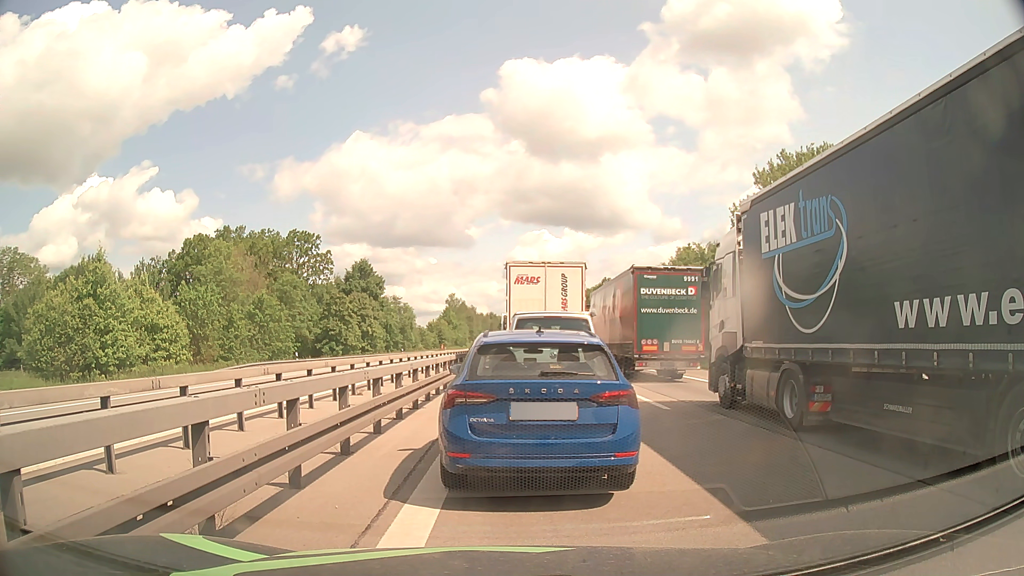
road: motorway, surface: asphalt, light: Day
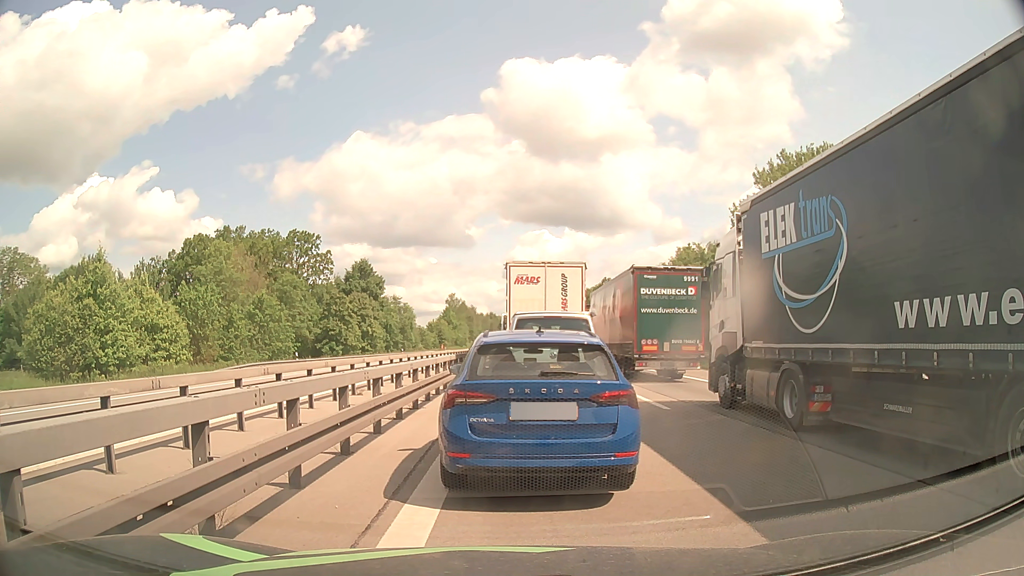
(0.0, 0.0) m; 0°
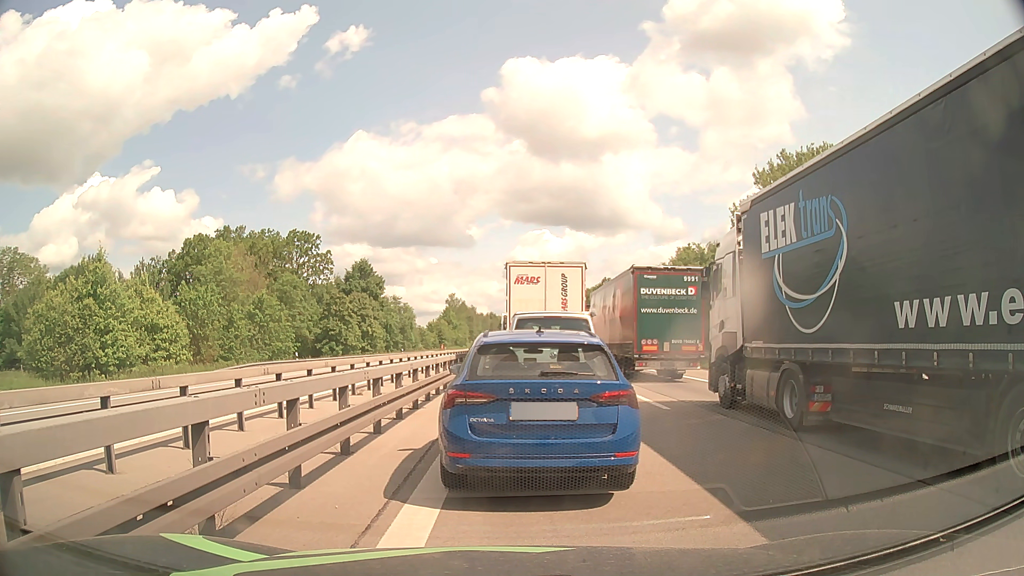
(0.0, 0.0) m; 0°
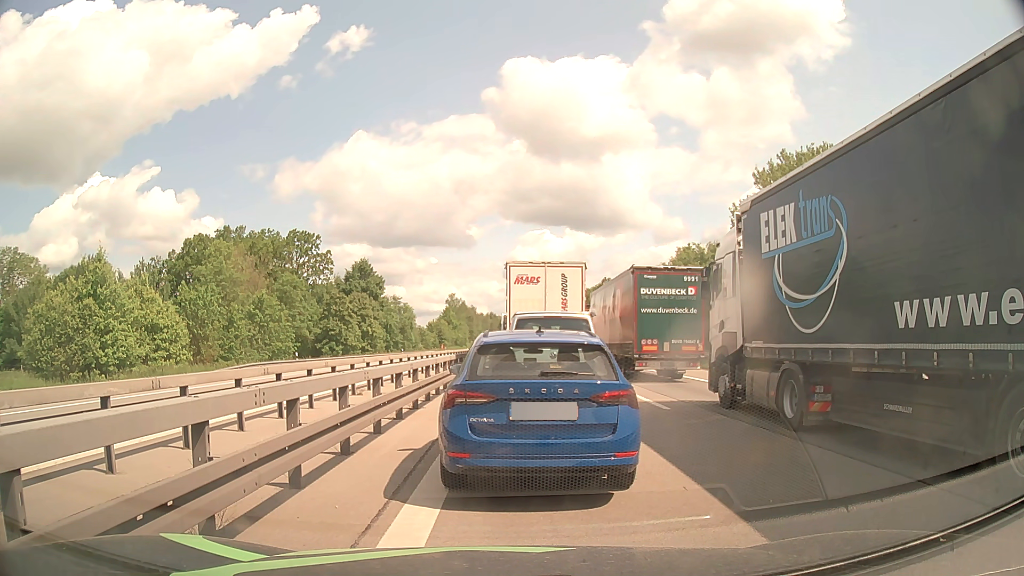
(0.0, 0.0) m; 0°
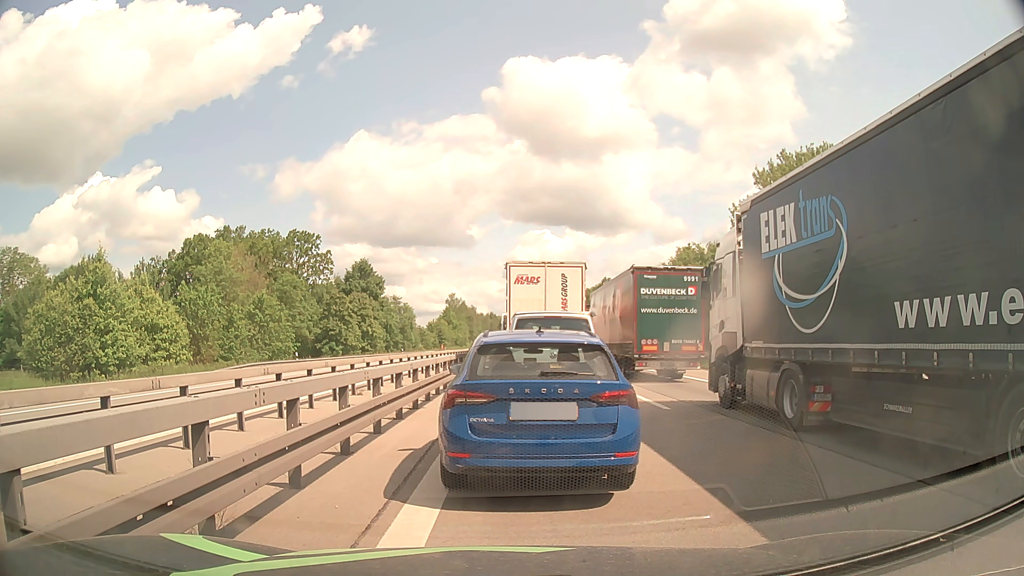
(0.0, 0.0) m; 0°
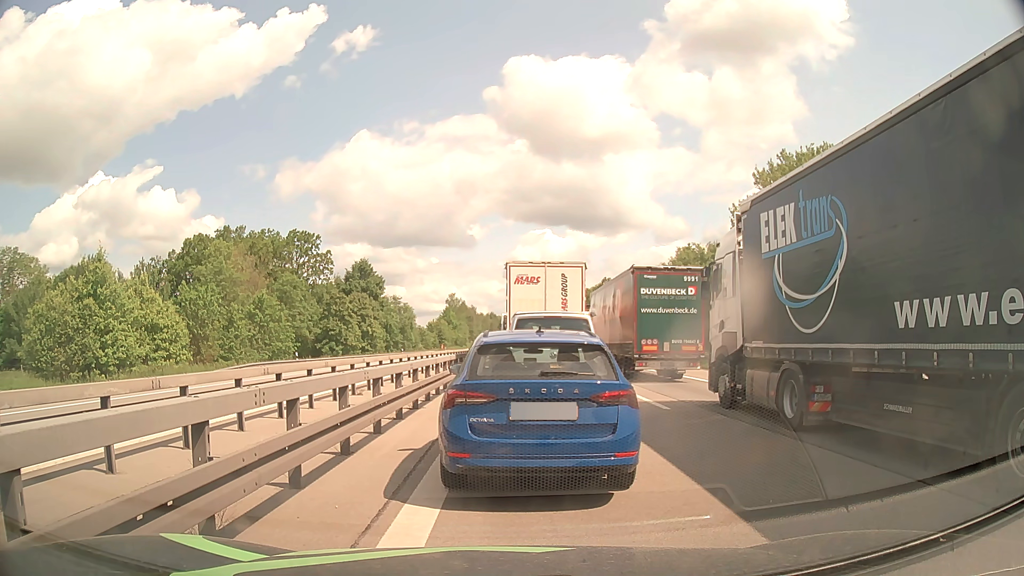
(0.0, 0.0) m; 0°
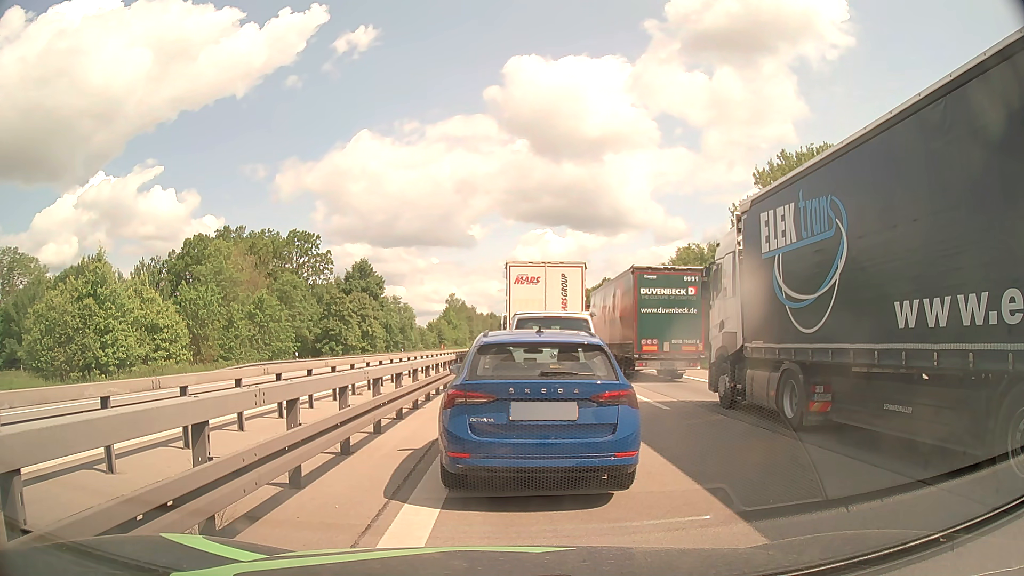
(0.0, 0.0) m; 0°
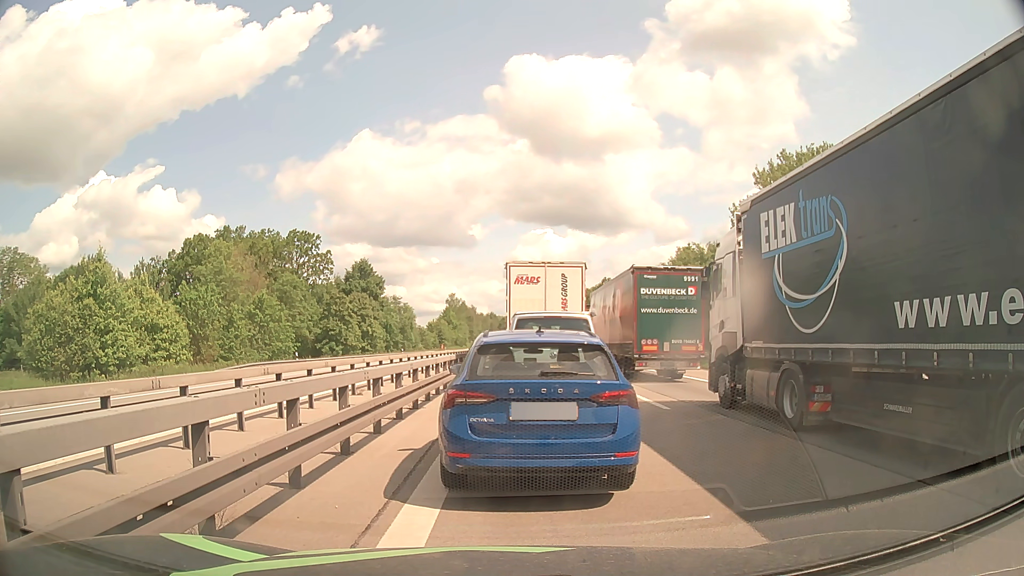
(0.0, 0.0) m; 0°
